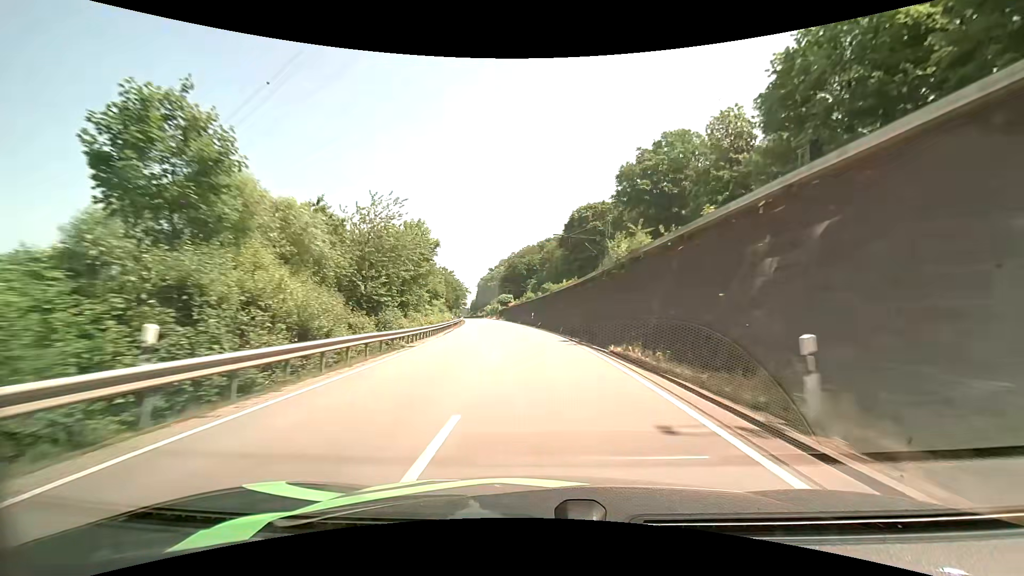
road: primary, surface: asphalt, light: Day
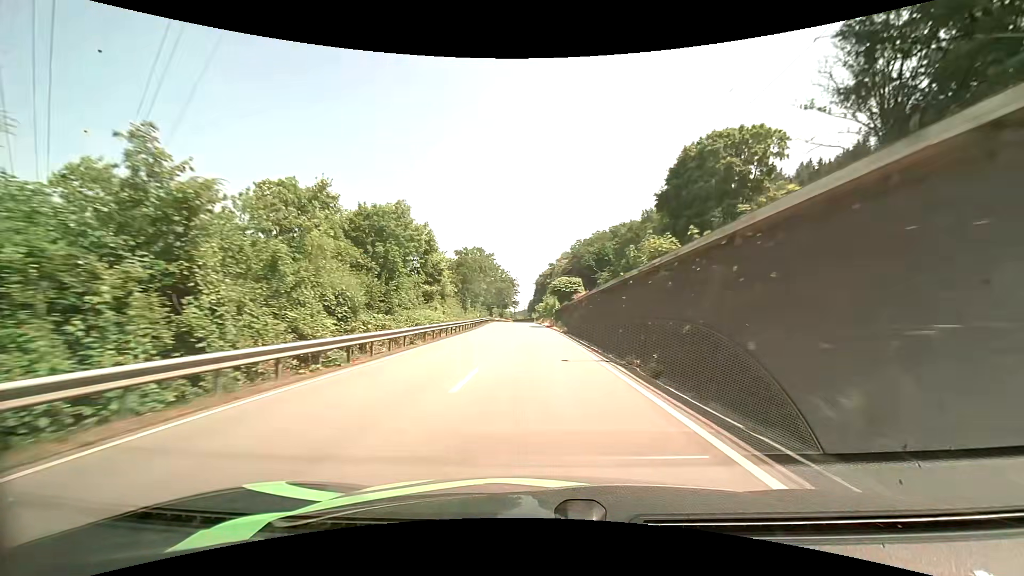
(-3.1, +53.3) m; -7°
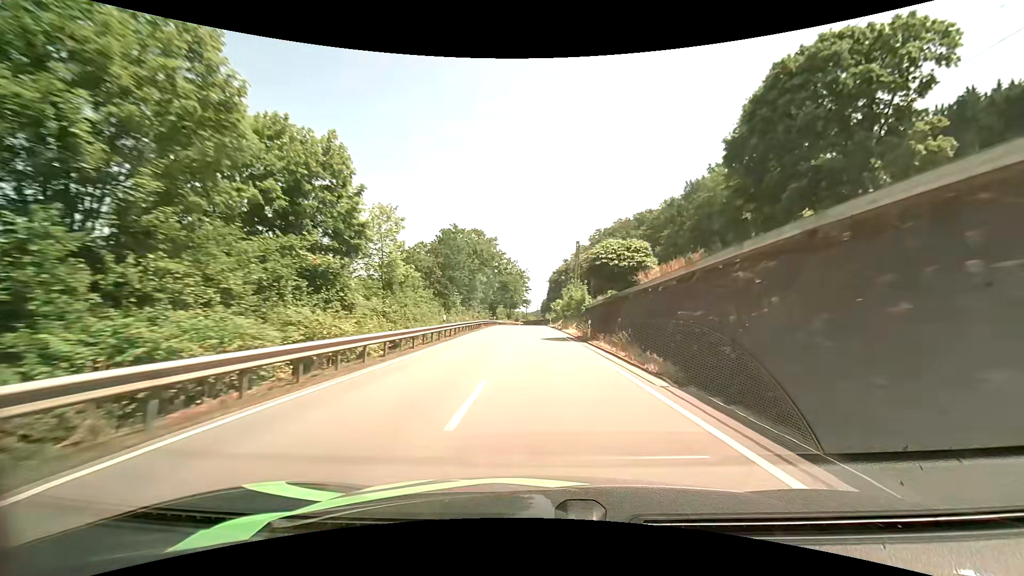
(-0.7, +26.6) m; -2°
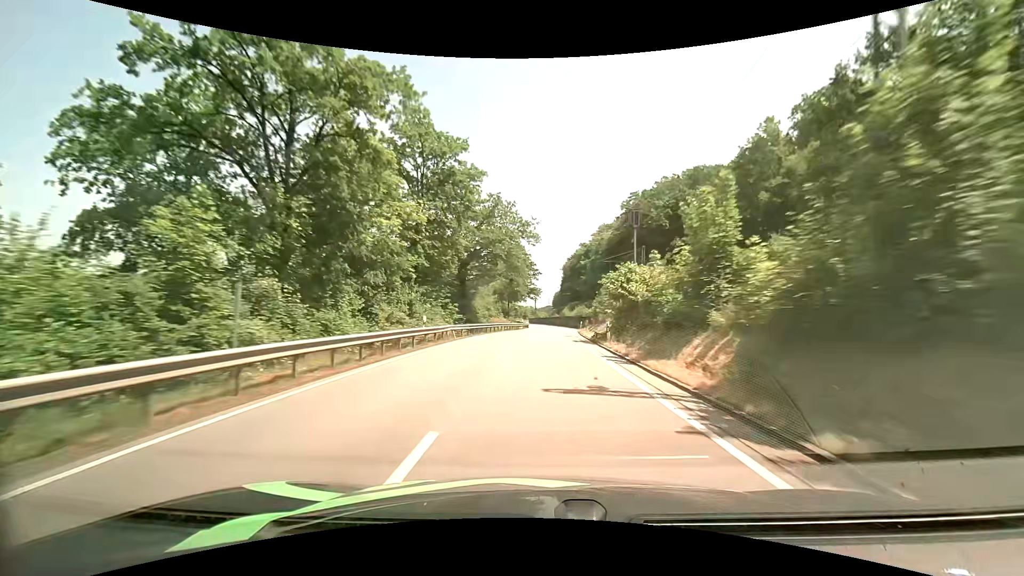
(-0.9, +51.9) m; -2°
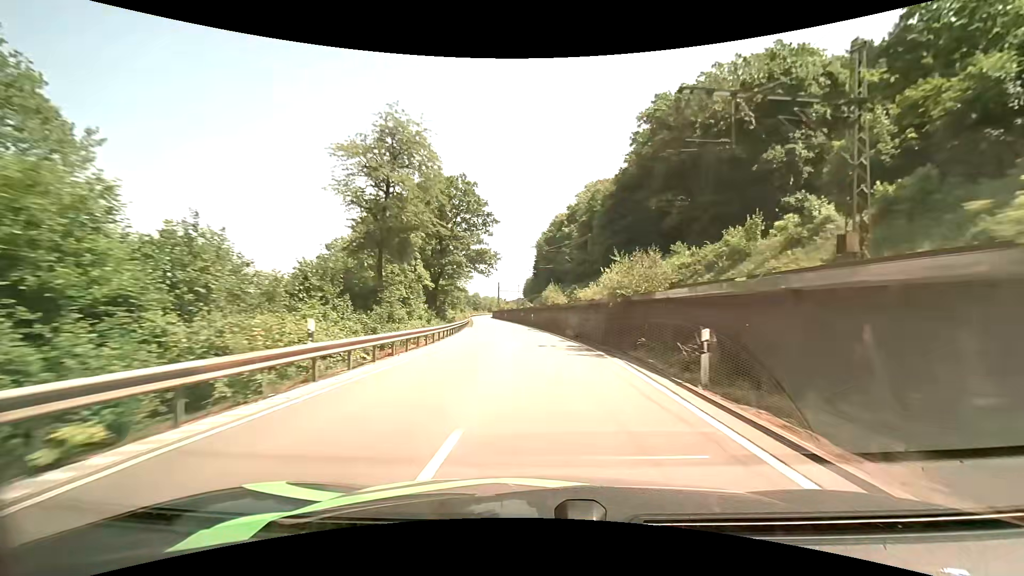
(+2.1, +59.4) m; +3°
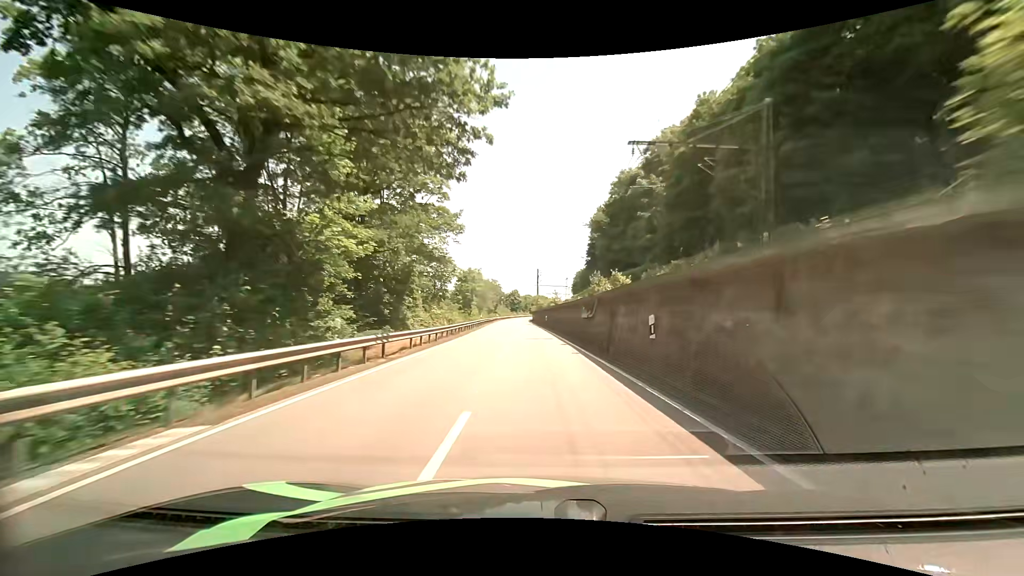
(-1.9, +46.7) m; -5°
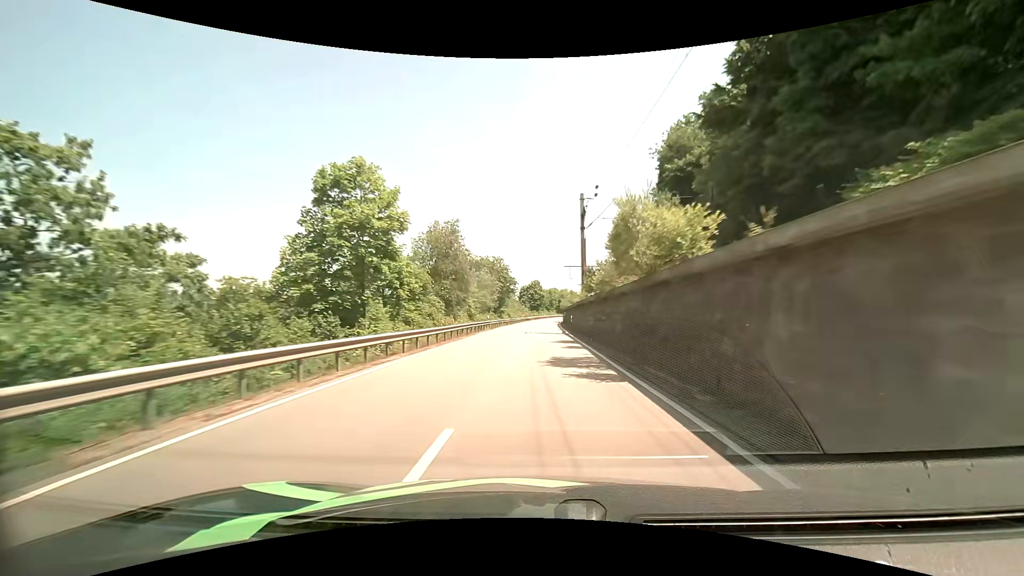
(-1.5, +60.8) m; -3°
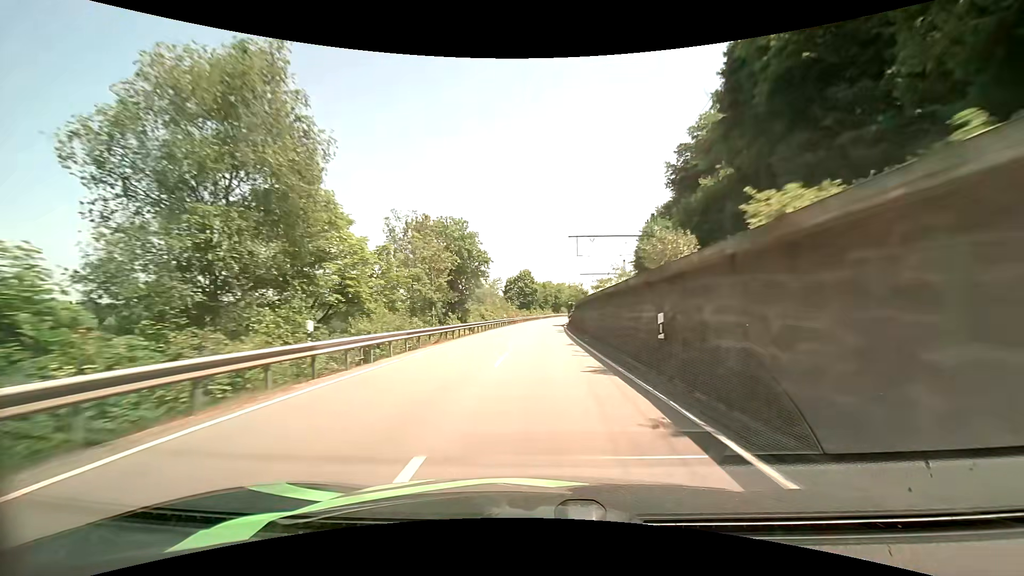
(+0.3, +36.9) m; +1°
(0, +10) (0, +20) (0, +30) (0, +40) (0, +50) (+1, +60) (+1, +70) (+2, +80) (+3, +90) (+4, +100) m
